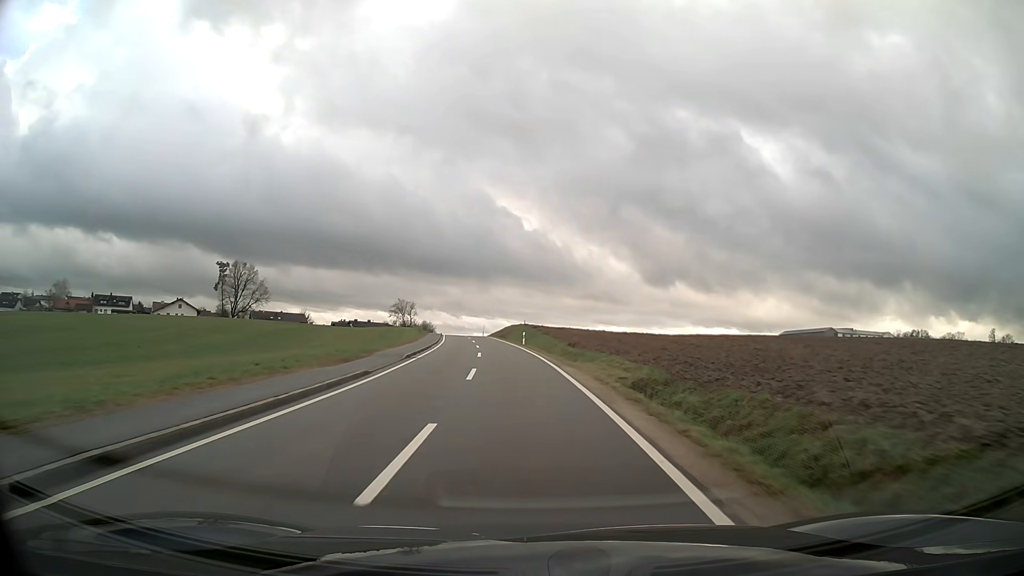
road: tertiary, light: Day
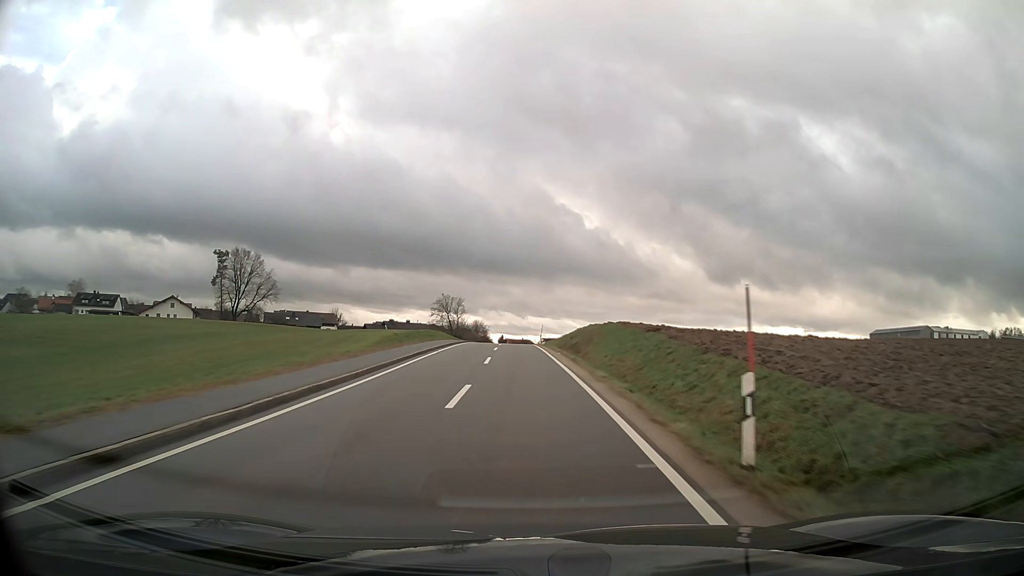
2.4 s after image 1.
(-1.9, +42.2) m; -6°
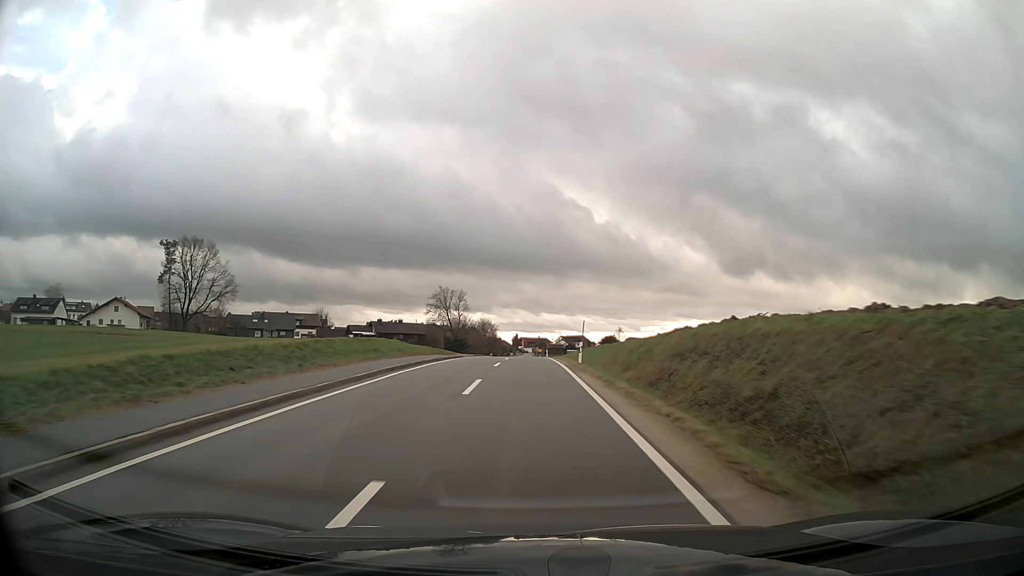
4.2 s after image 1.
(-0.4, +33.2) m; -1°
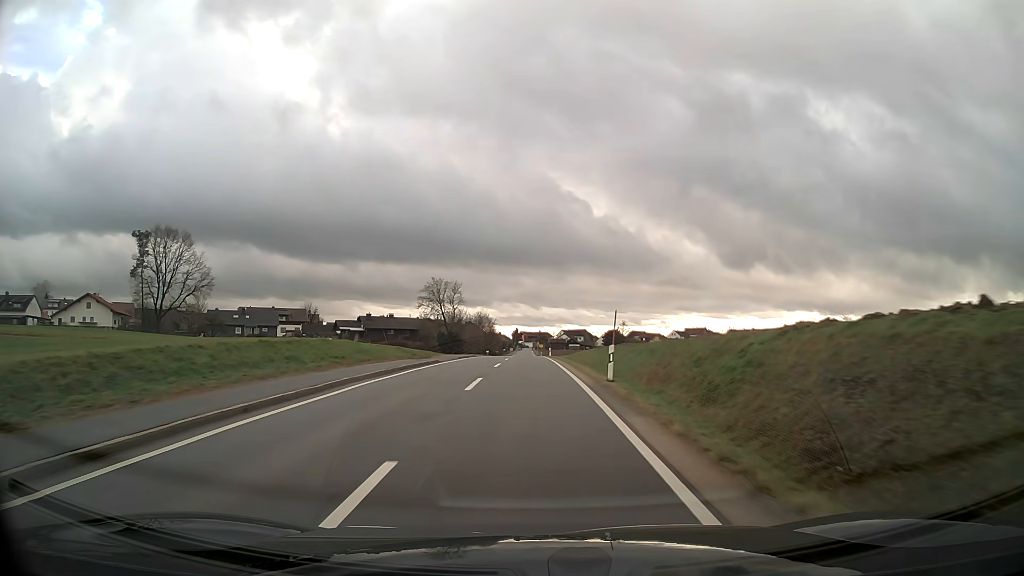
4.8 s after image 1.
(0.0, +10.9) m; 0°
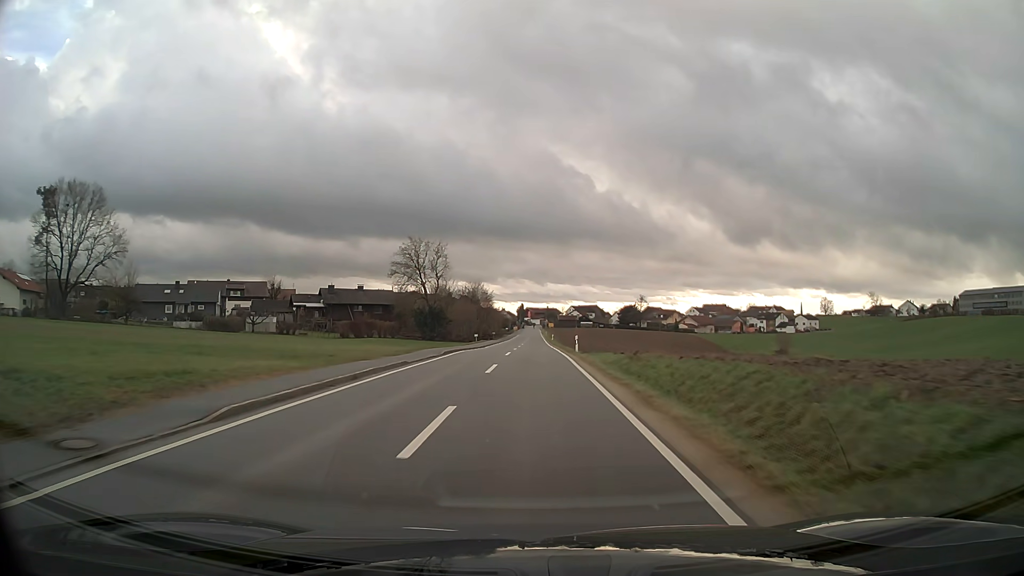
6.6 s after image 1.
(-0.2, +31.8) m; 0°
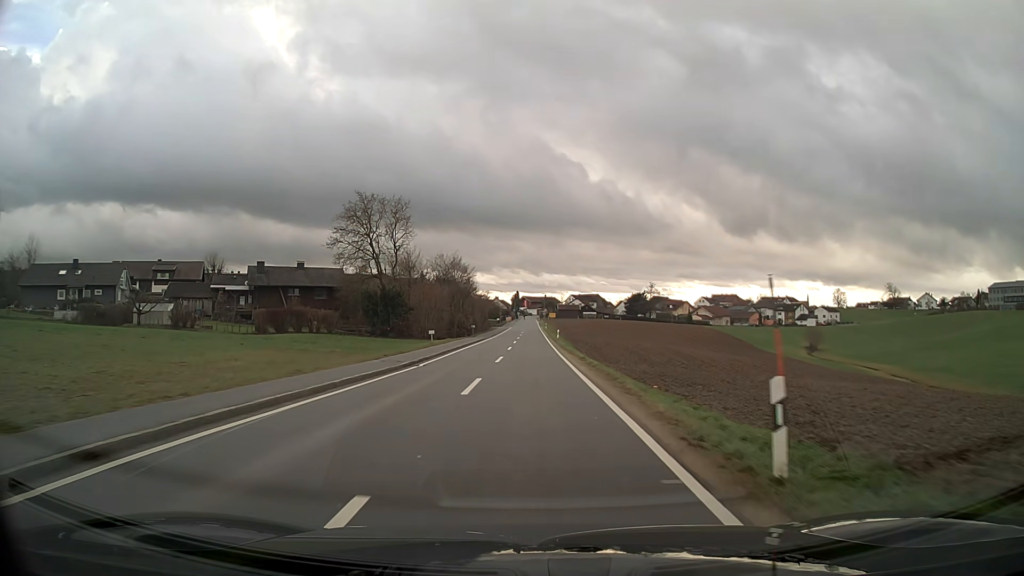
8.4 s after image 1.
(+0.1, +29.2) m; 0°
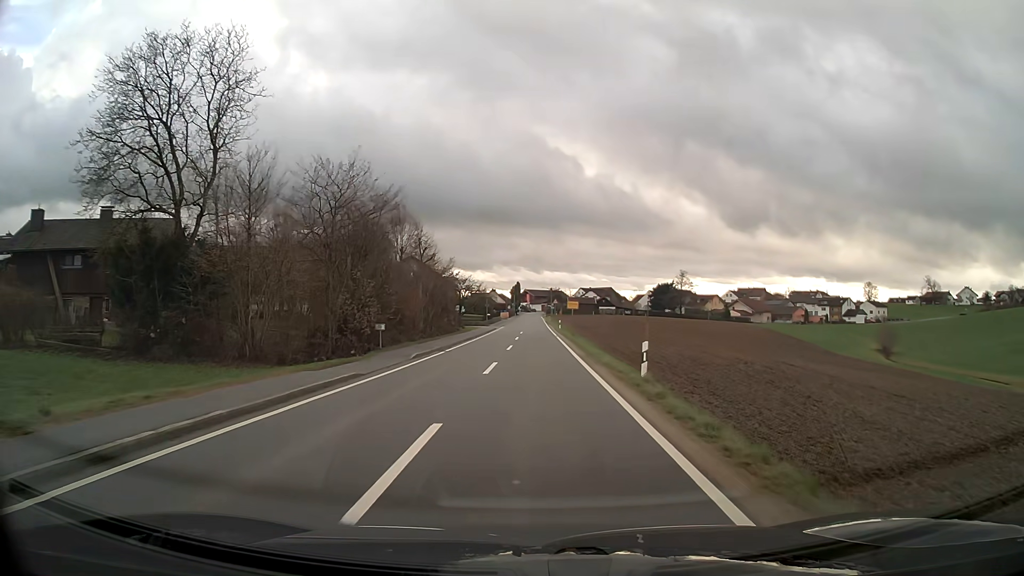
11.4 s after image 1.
(-0.2, +44.3) m; 0°
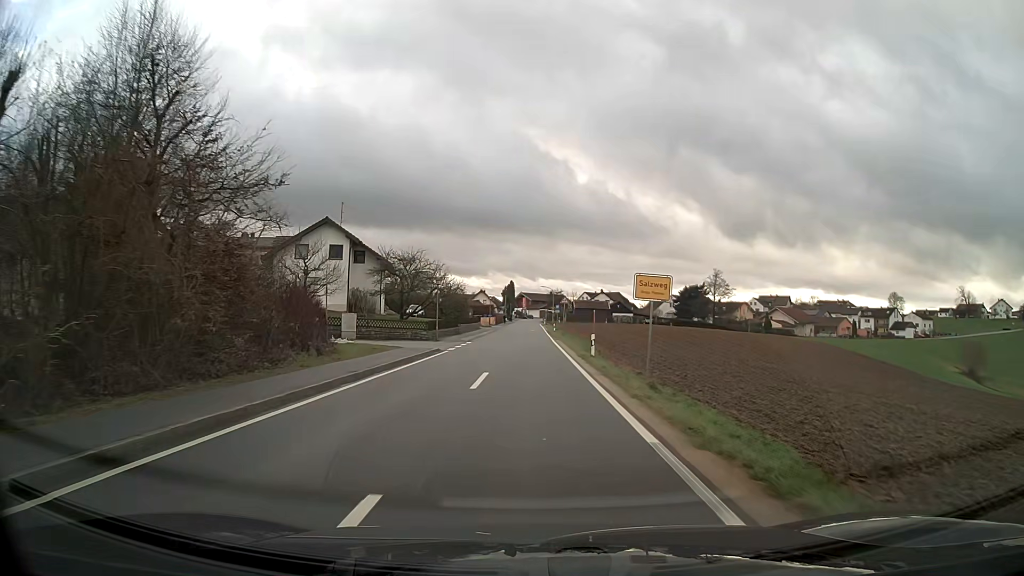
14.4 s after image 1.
(+0.1, +38.7) m; 0°
(0, +10) (0, +20) (0, +30) (0, +40) (0, +50) (0, +60) (0, +70) (0, +80) (0, +90) (0, +100) m
